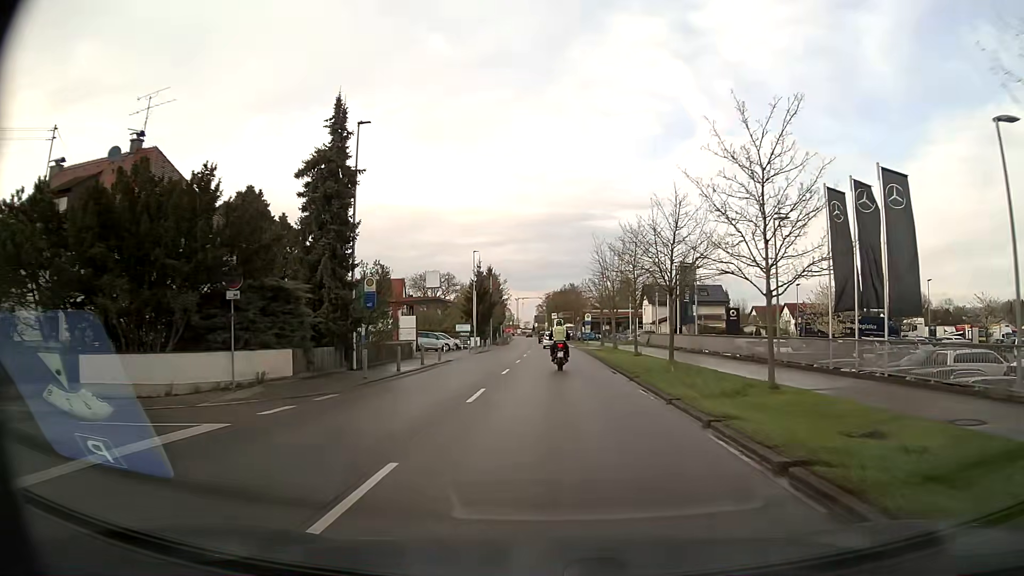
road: secondary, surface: asphalt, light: Day
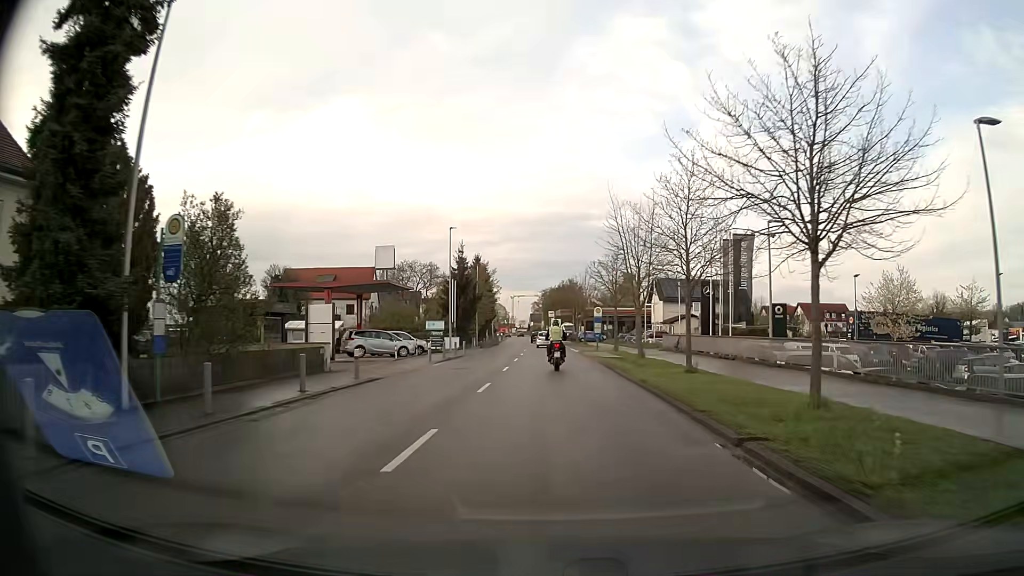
(0.0, +15.5) m; 0°
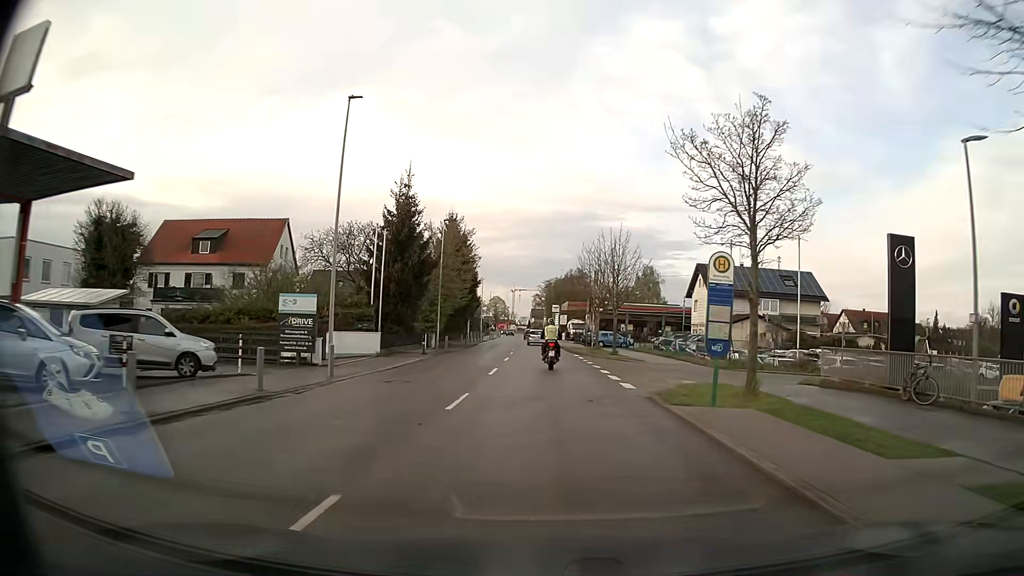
(0.0, +31.2) m; 0°
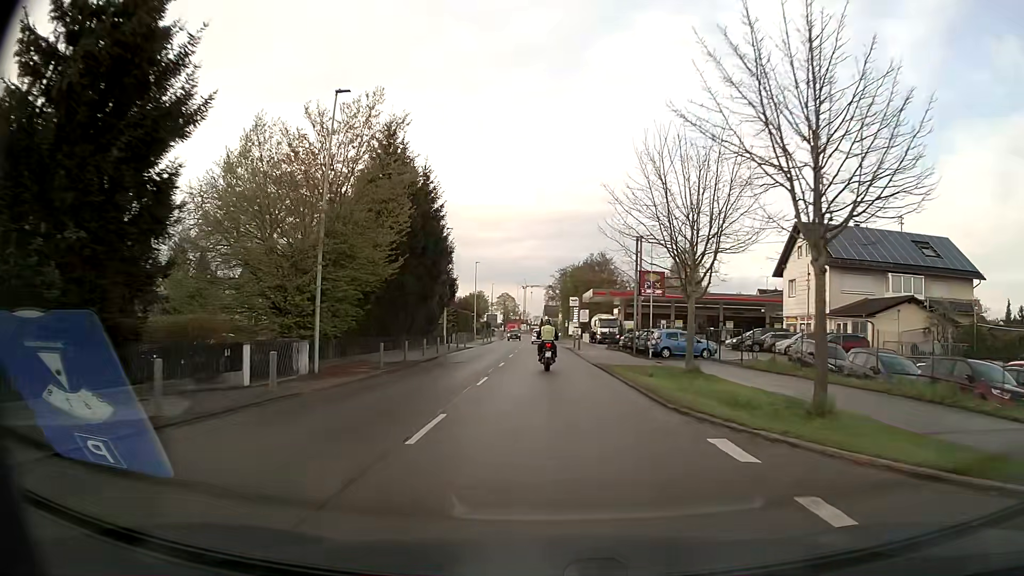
(-0.2, +30.7) m; -1°
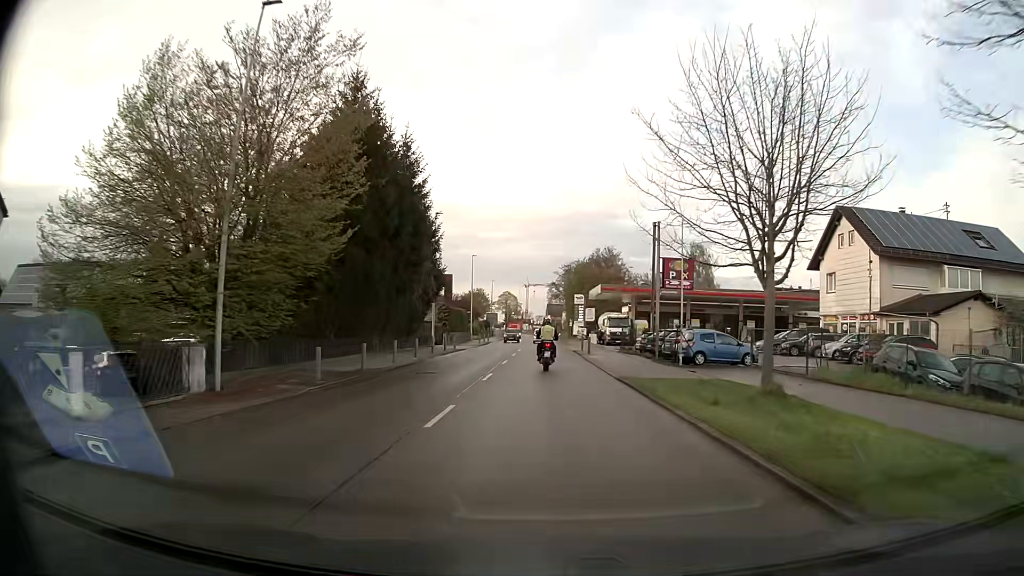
(0.0, +7.6) m; 0°
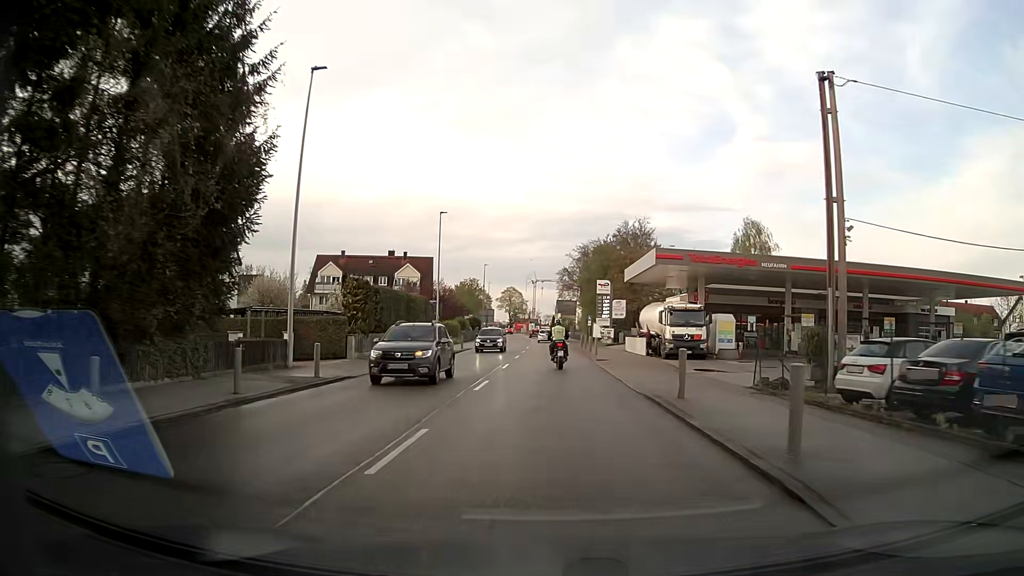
(0.0, +30.2) m; -1°
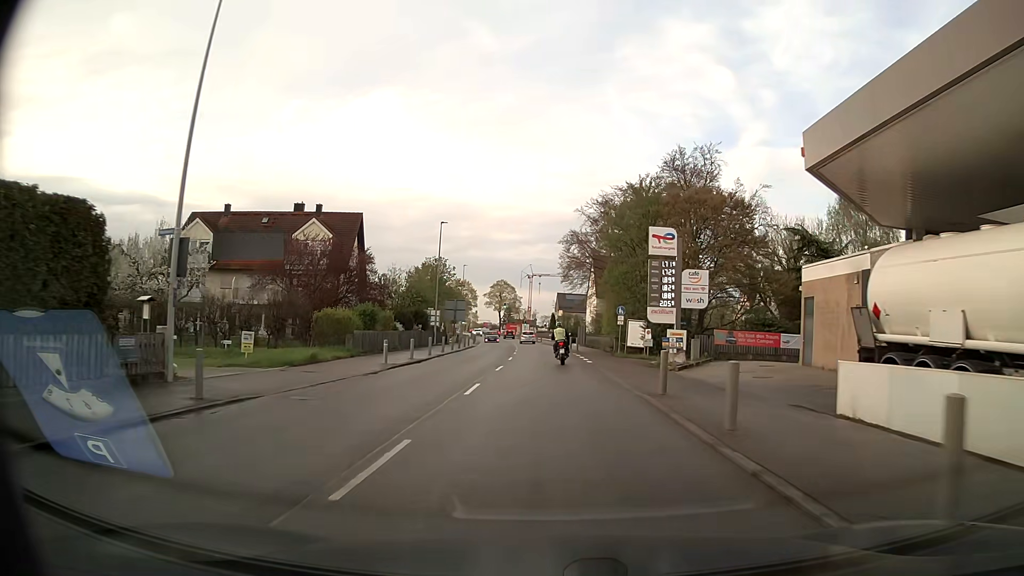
(+0.2, +37.1) m; 0°
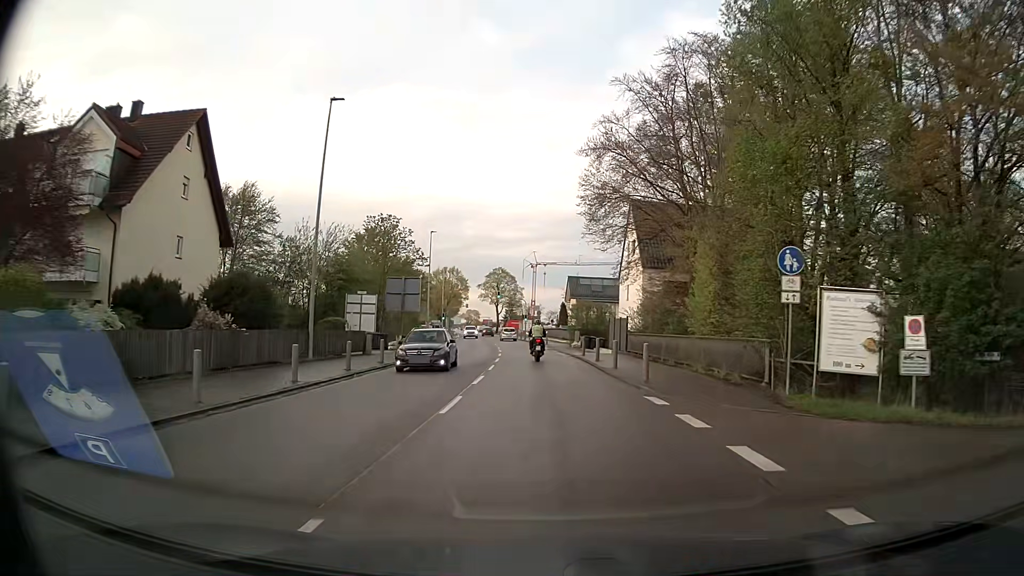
(-0.1, +30.9) m; 0°
(0, +10) (0, +20) (-1, +30) (-1, +40) (-2, +50) (-3, +60) (-4, +70) (-5, +80) (-6, +90) (-7, +100) m
